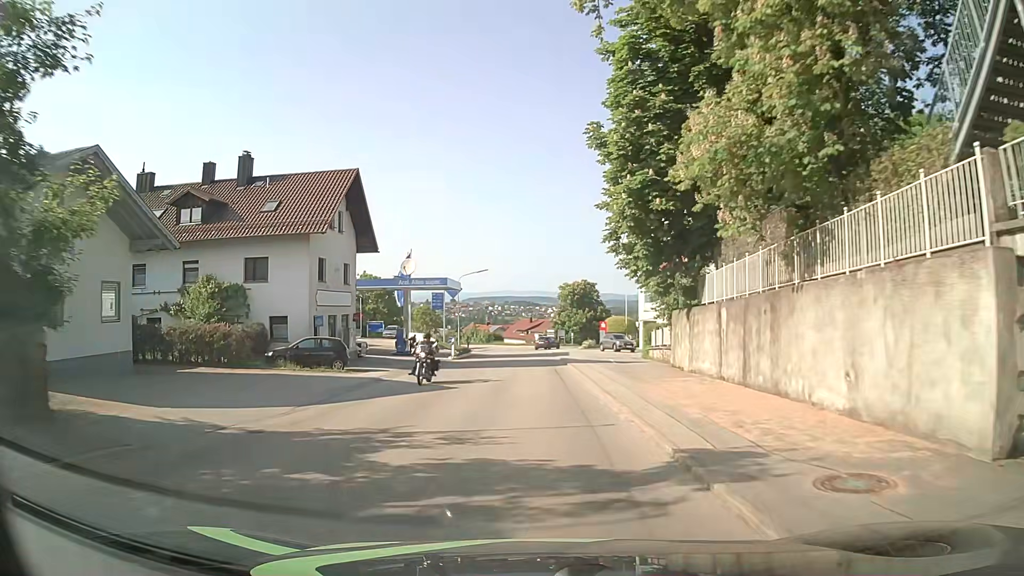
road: tertiary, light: Day
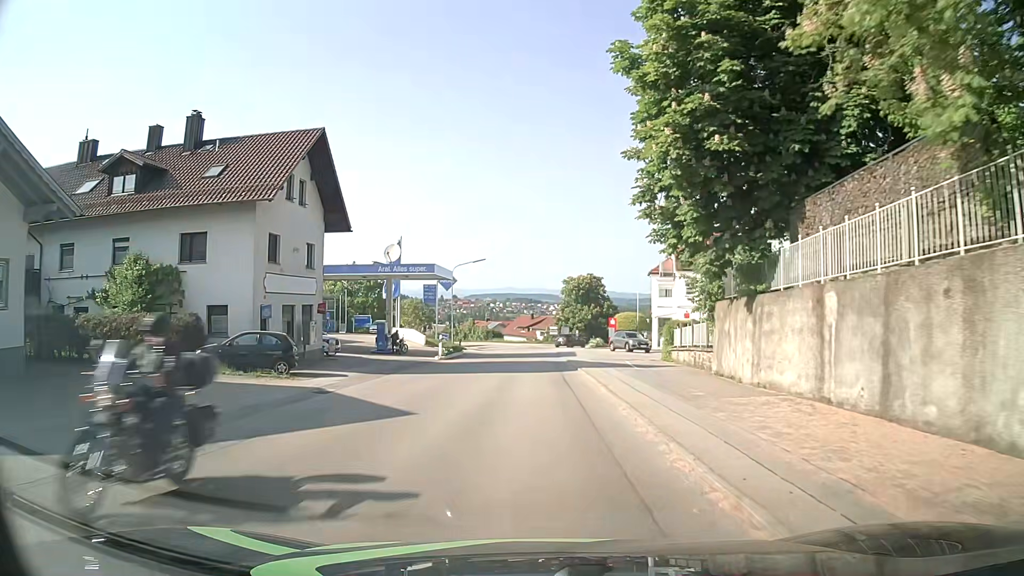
(-0.1, +6.8) m; -1°
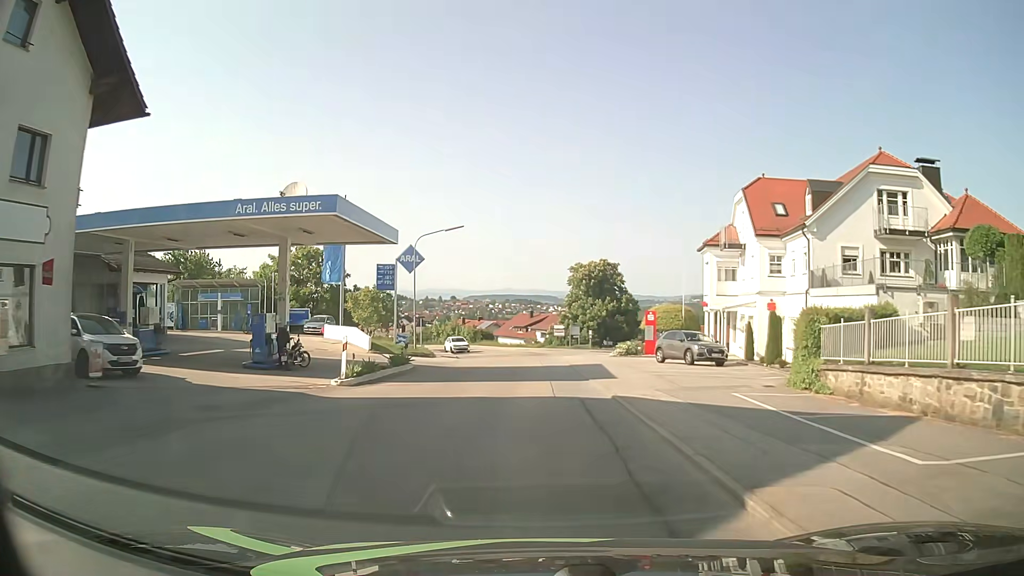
(+0.2, +20.2) m; +1°
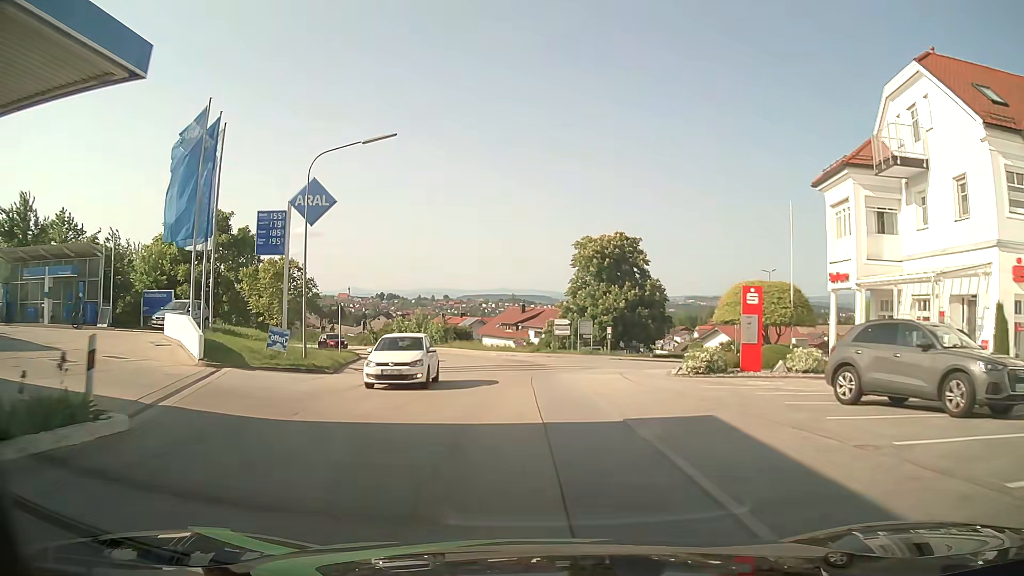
(+0.1, +20.6) m; 0°
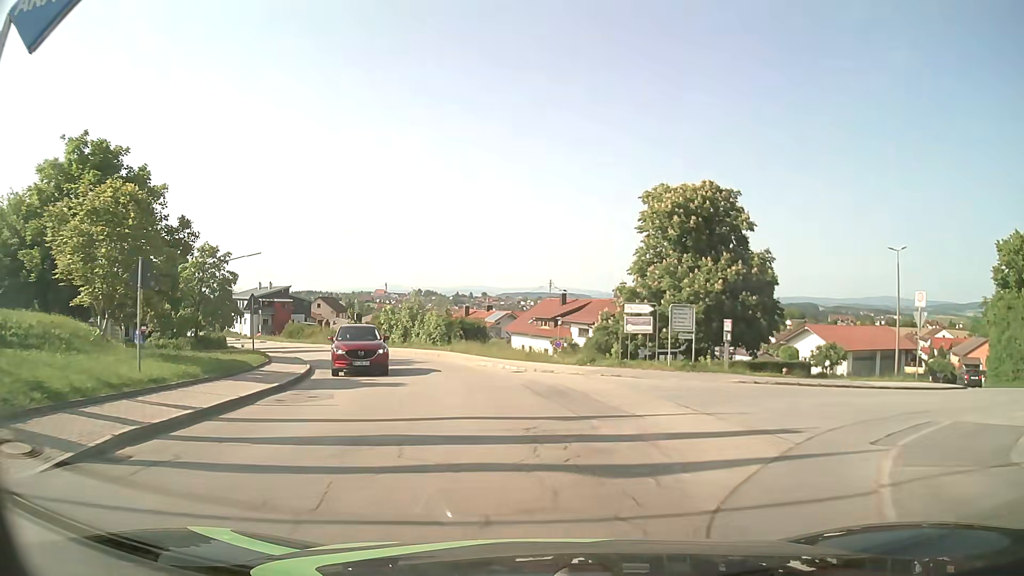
(-0.3, +19.5) m; -2°
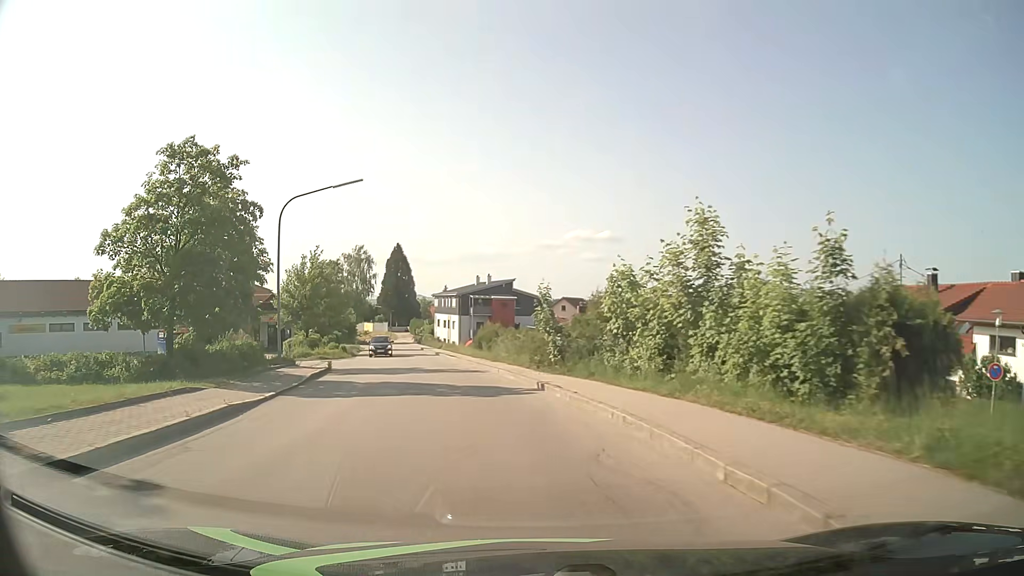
(-5.4, +29.8) m; -23°
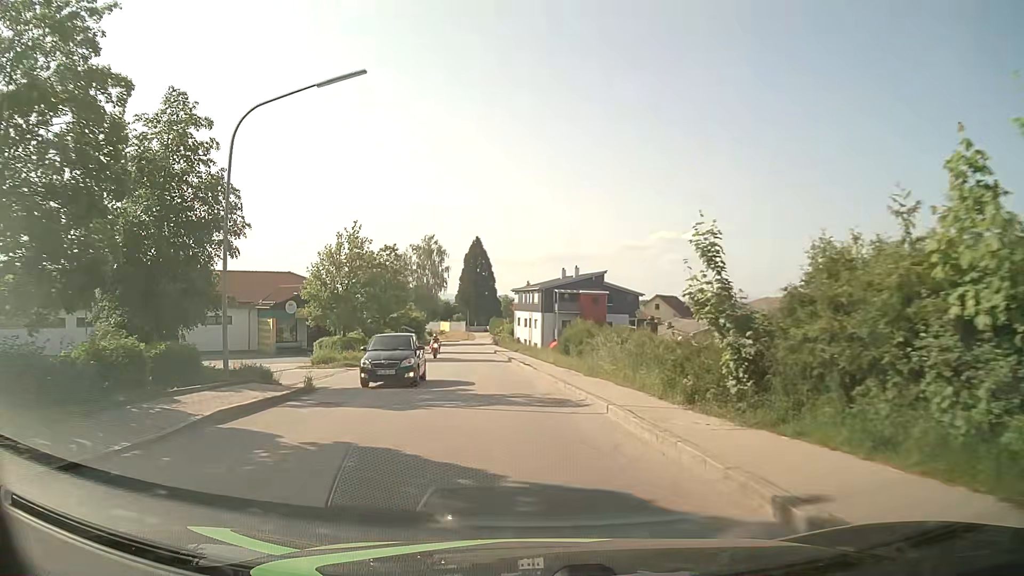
(-0.8, +12.3) m; -7°
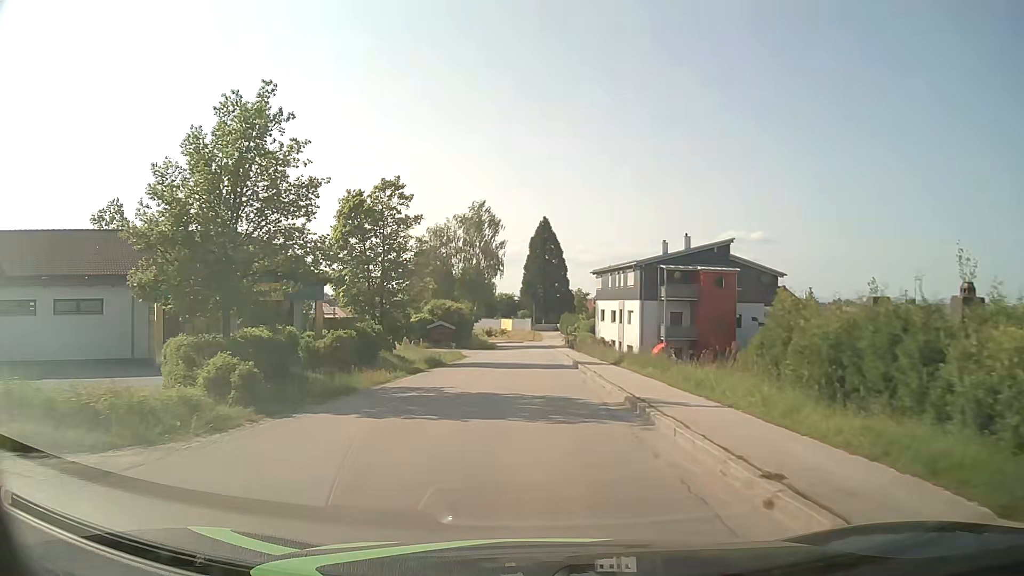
(-2.0, +26.3) m; -6°
(0, +10) (0, +20) (0, +30) (0, +40) (0, +50) (0, +60) (0, +70) (0, +80) (-1, +90) (-2, +100) m
